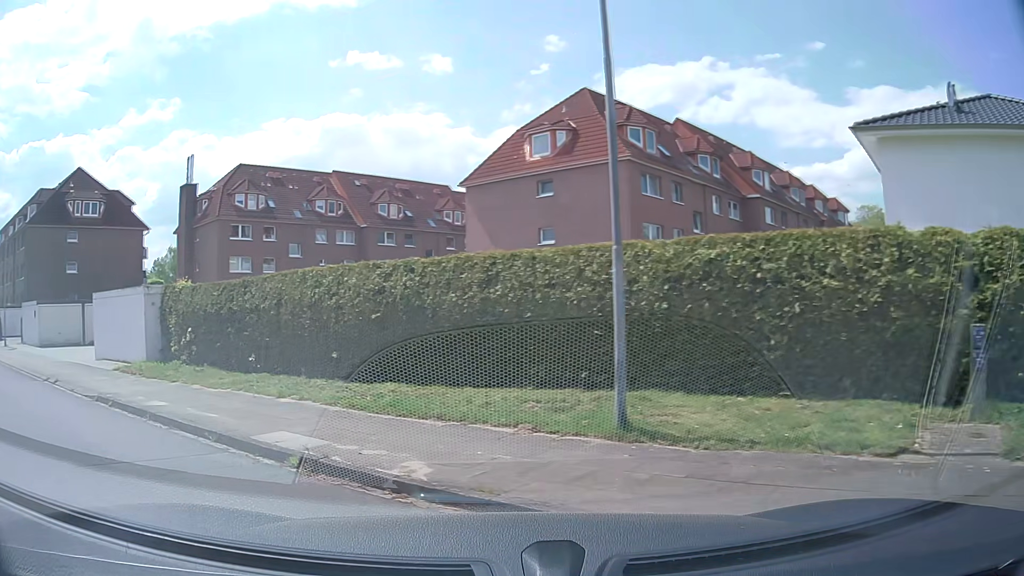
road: residential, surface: asphalt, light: Day
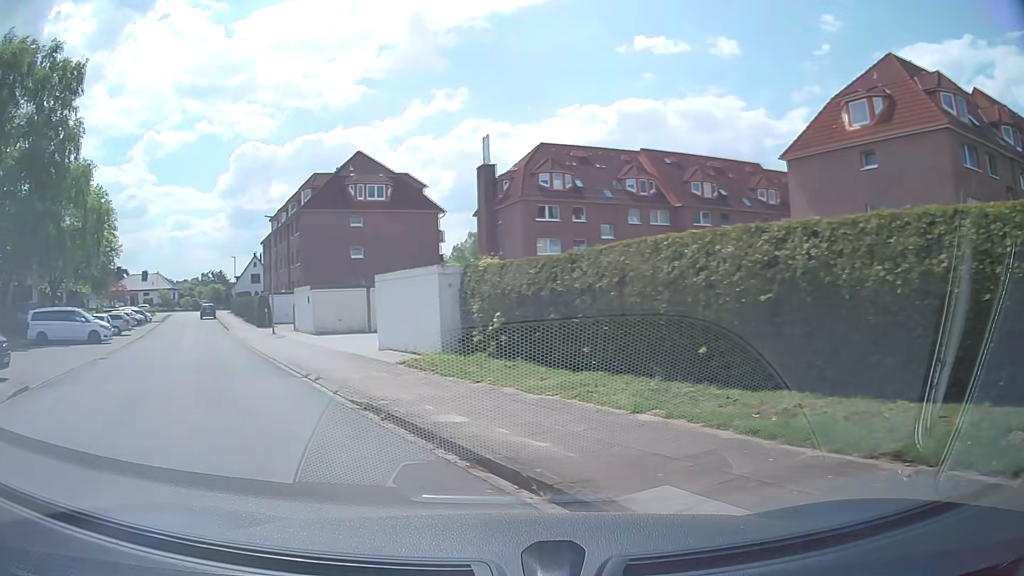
(-0.7, +3.1) m; -26°
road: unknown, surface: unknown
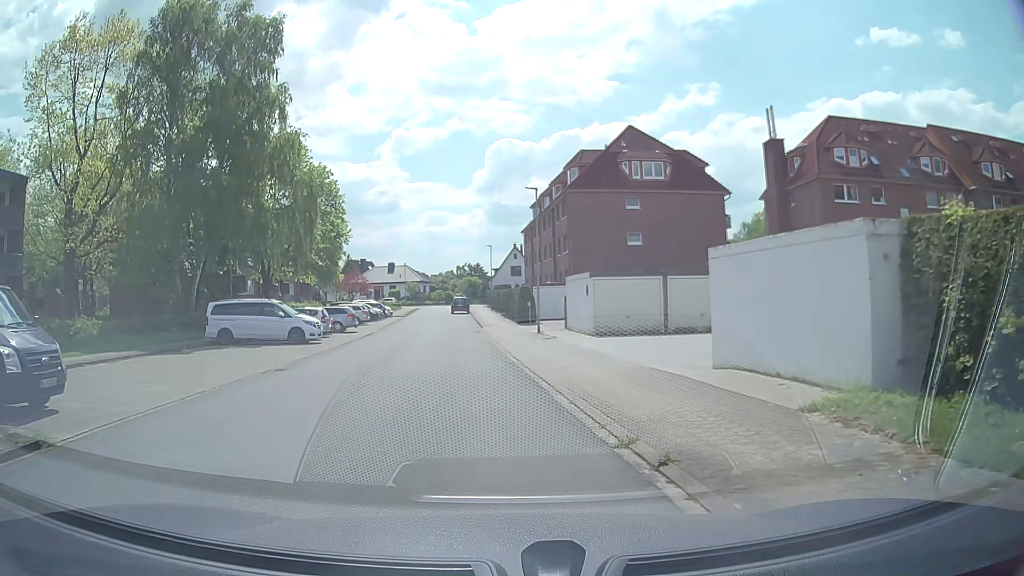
(-2.3, +7.7) m; -23°
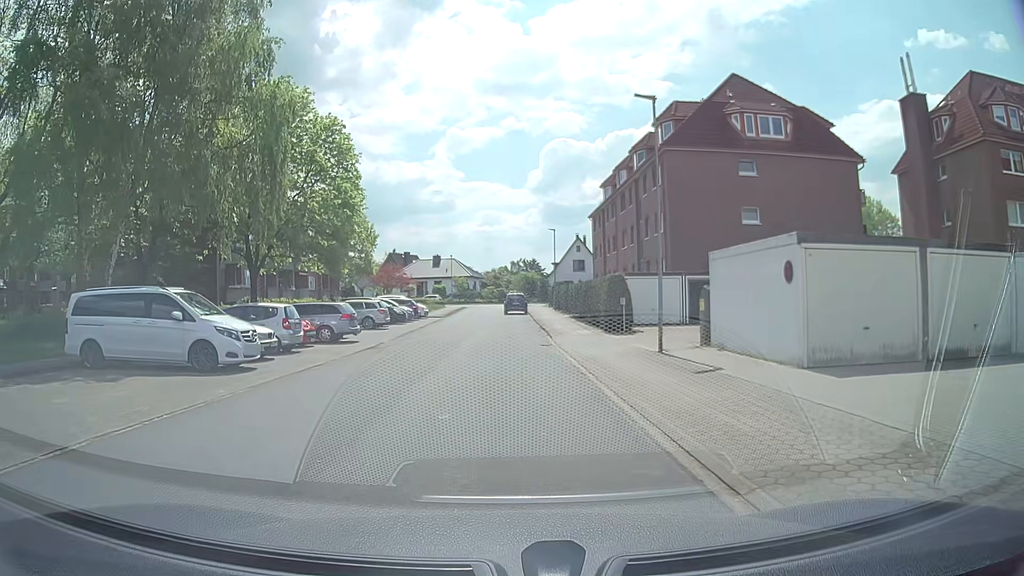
(-1.0, +14.2) m; -5°
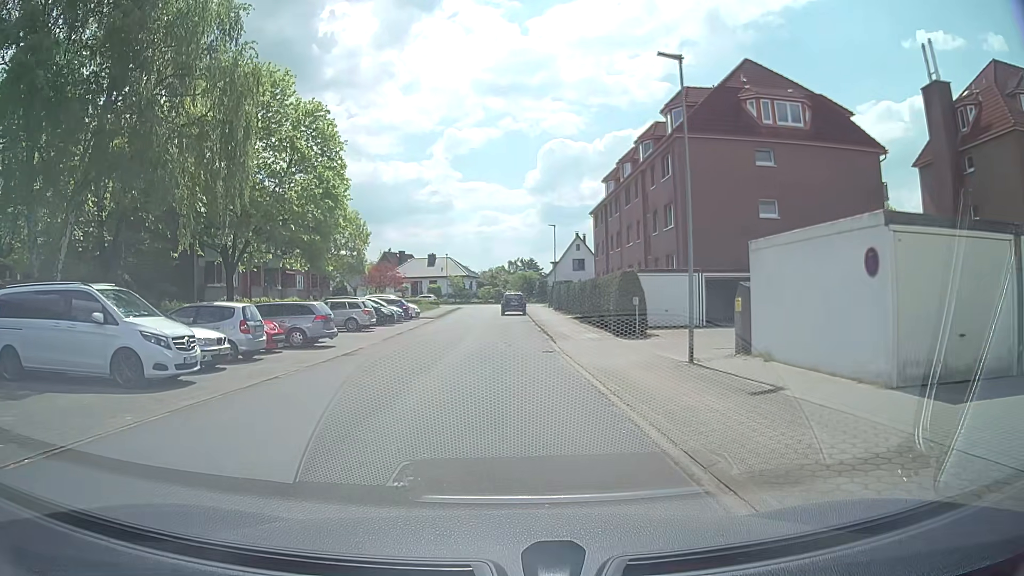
(0.0, +3.2) m; +1°
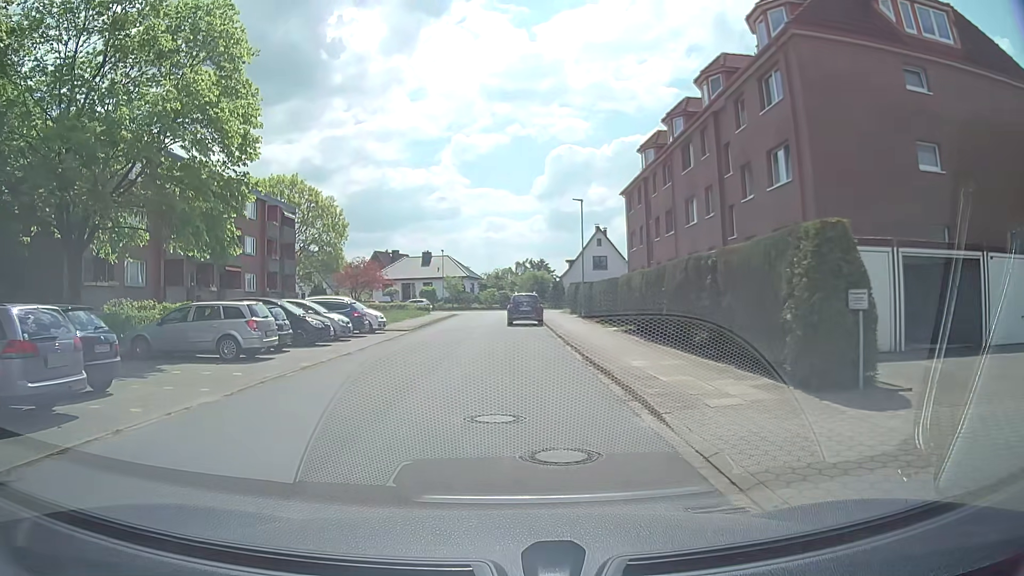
(0.0, +14.8) m; 0°
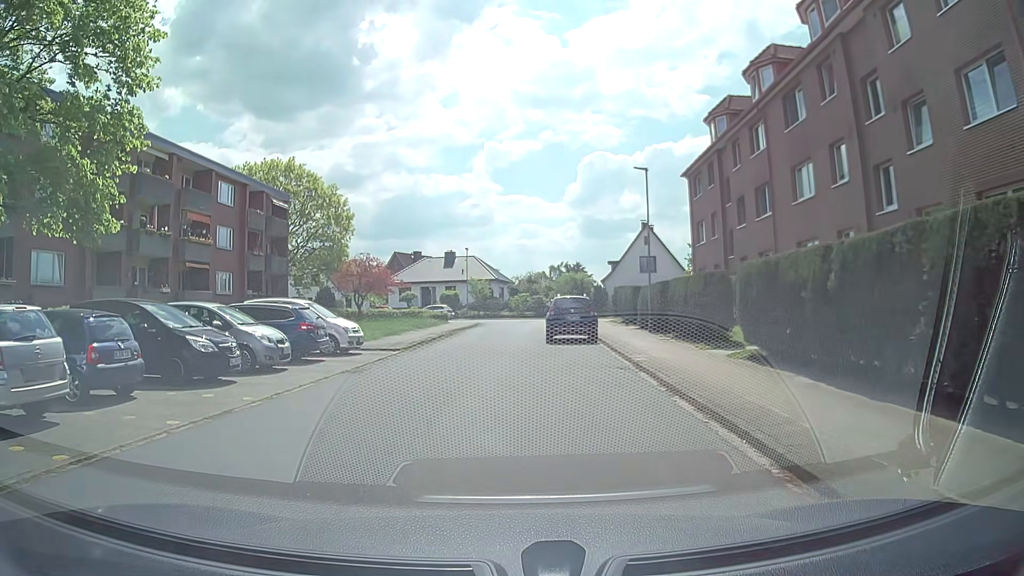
(-0.1, +10.2) m; -3°
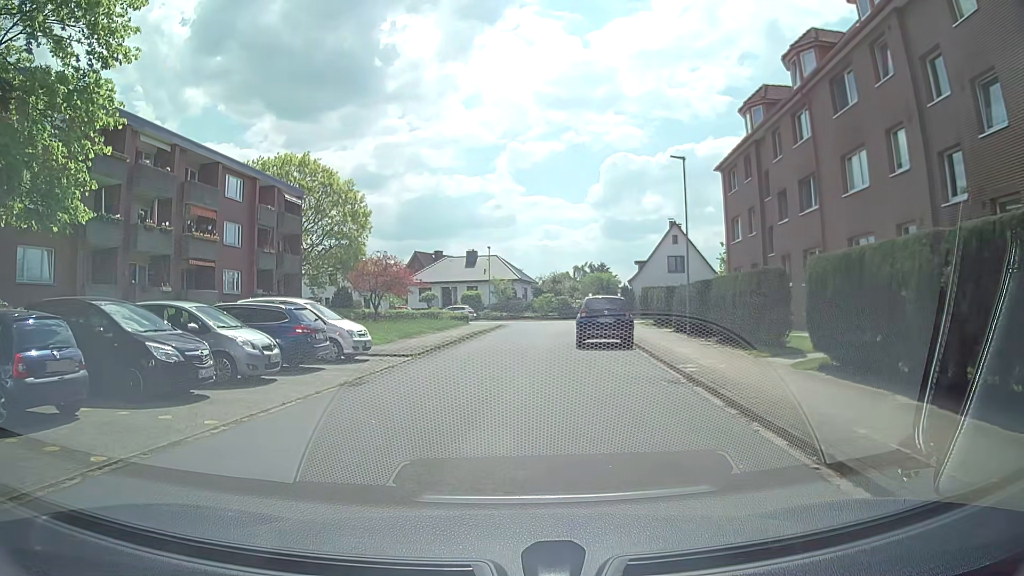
(0.0, +2.4) m; -2°
